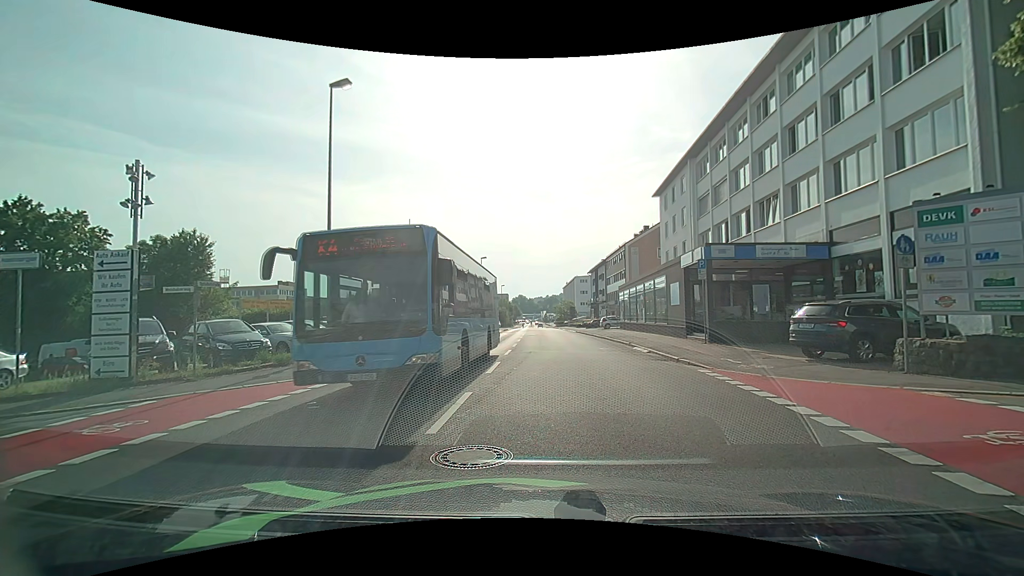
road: tertiary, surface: asphalt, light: Day
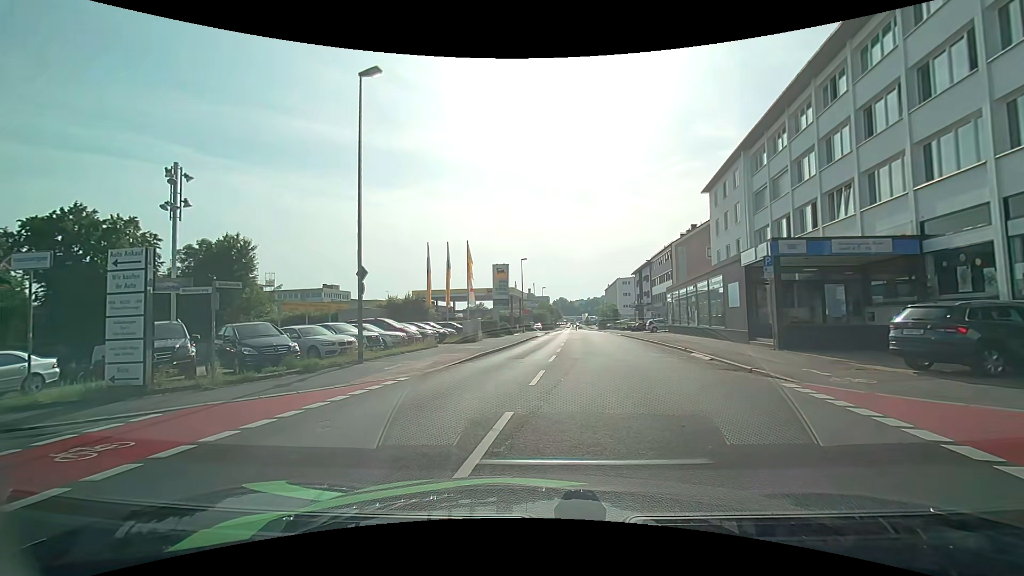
(-0.1, +1.7) m; -6°
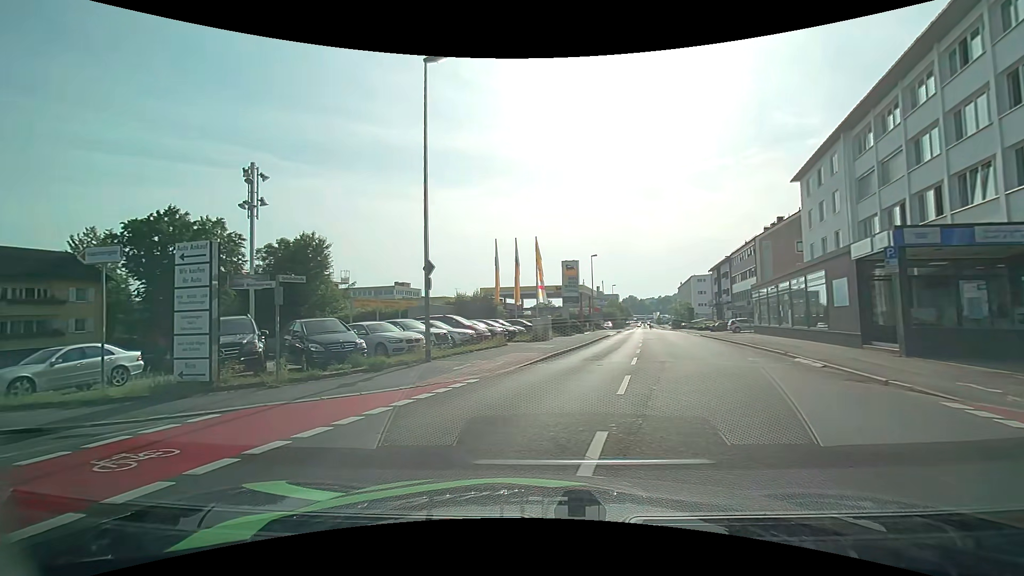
(-0.1, +1.4) m; -8°
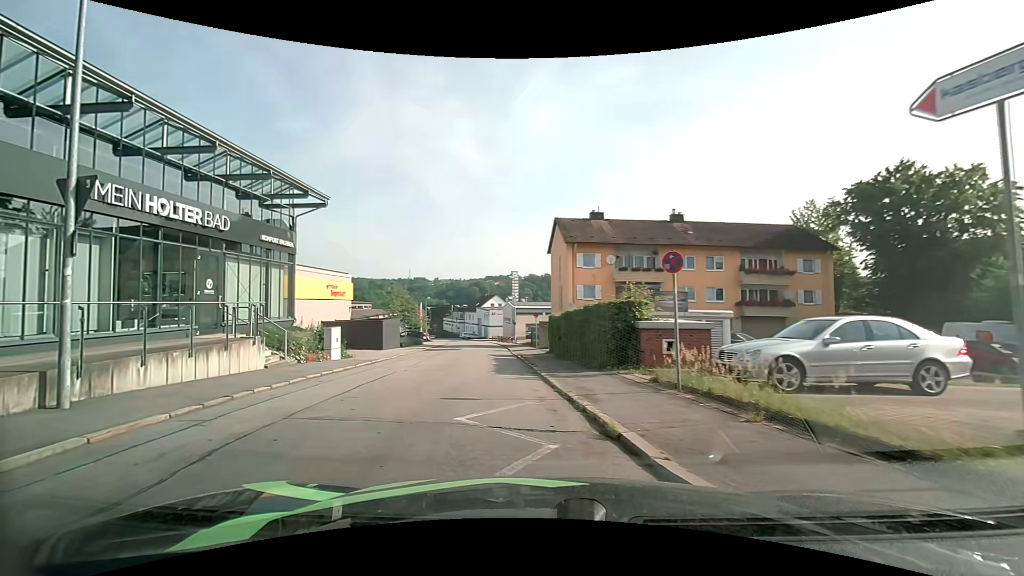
(-5.3, +7.2) m; -70°
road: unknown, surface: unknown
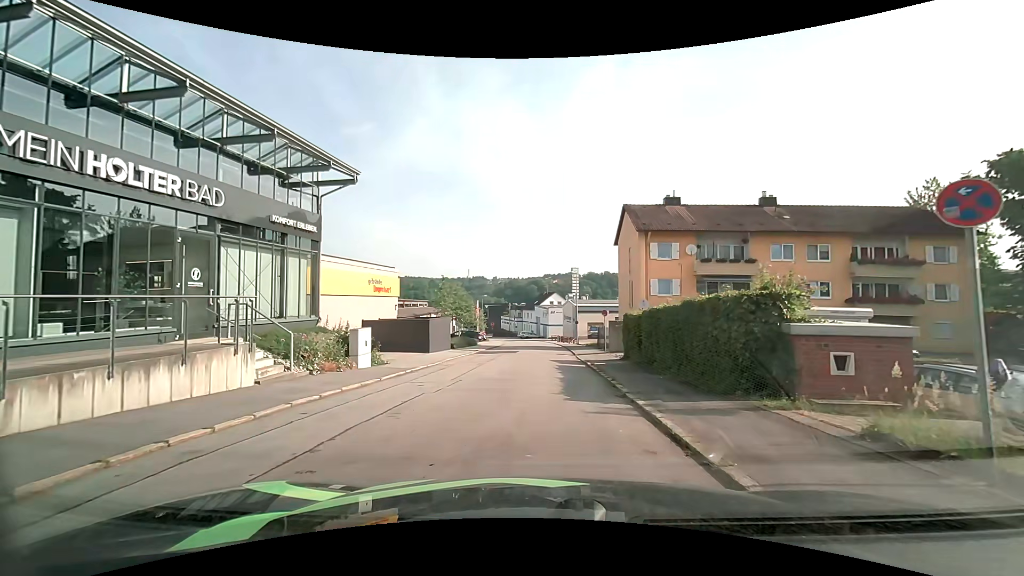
(-0.4, +4.5) m; -7°
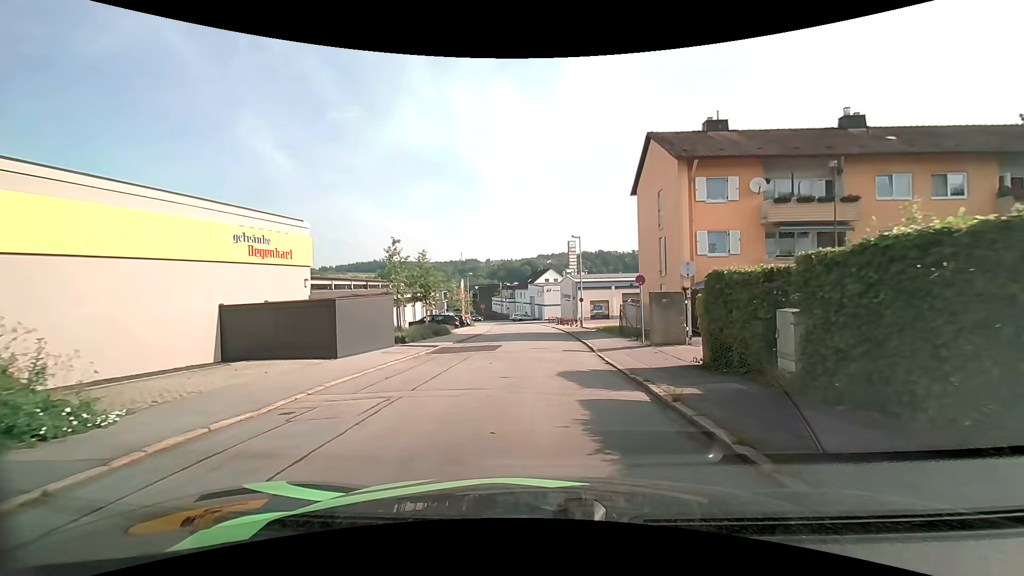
(+0.3, +12.5) m; +2°
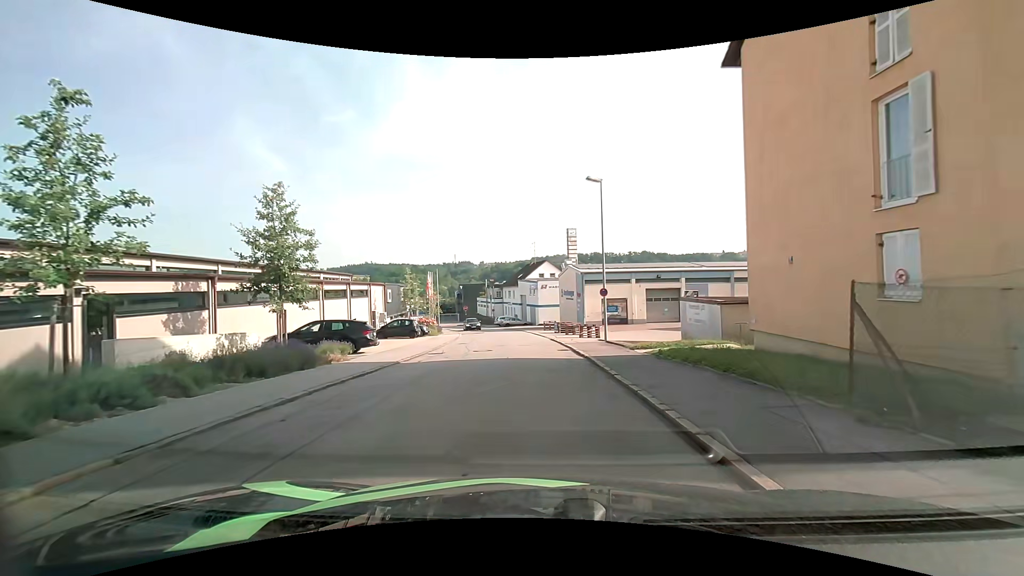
(+0.2, +19.7) m; +1°
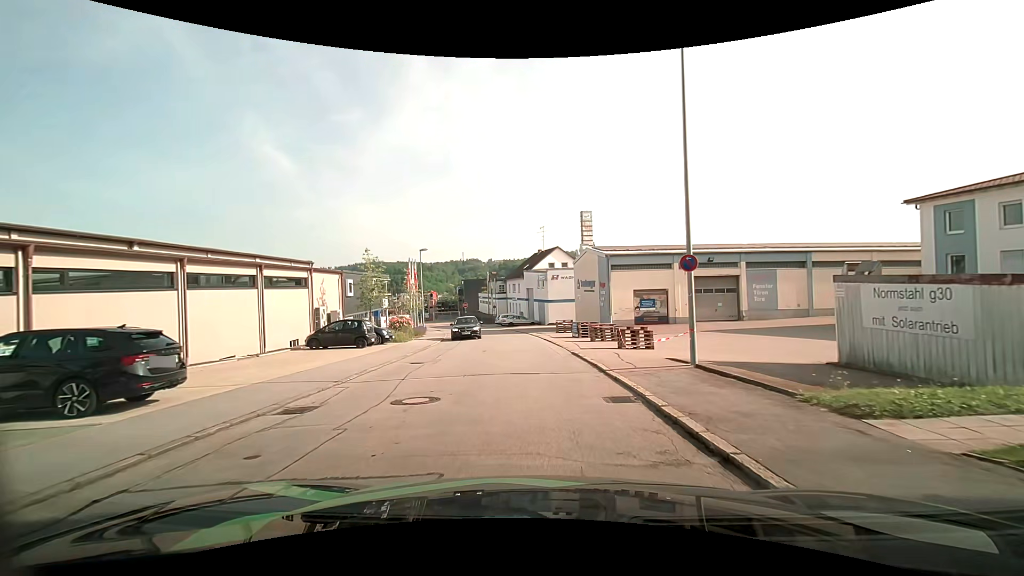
(-0.2, +12.6) m; -2°
(0, +10) (0, +20) (-1, +30) (-3, +40) (-4, +50) (-7, +59) (-9, +69) (-12, +79) (-15, +88) (-17, +98) m
